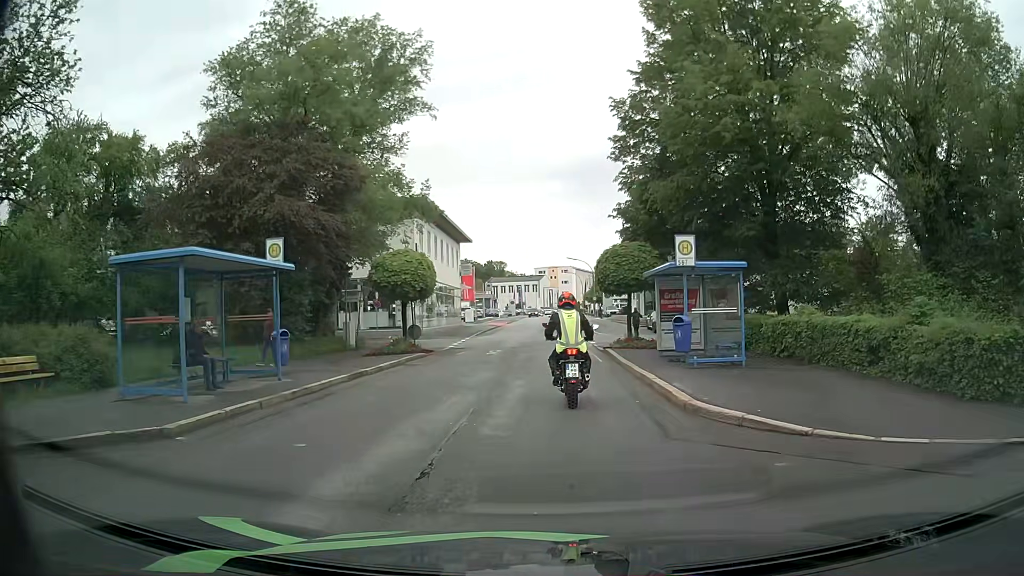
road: tertiary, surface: asphalt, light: Day
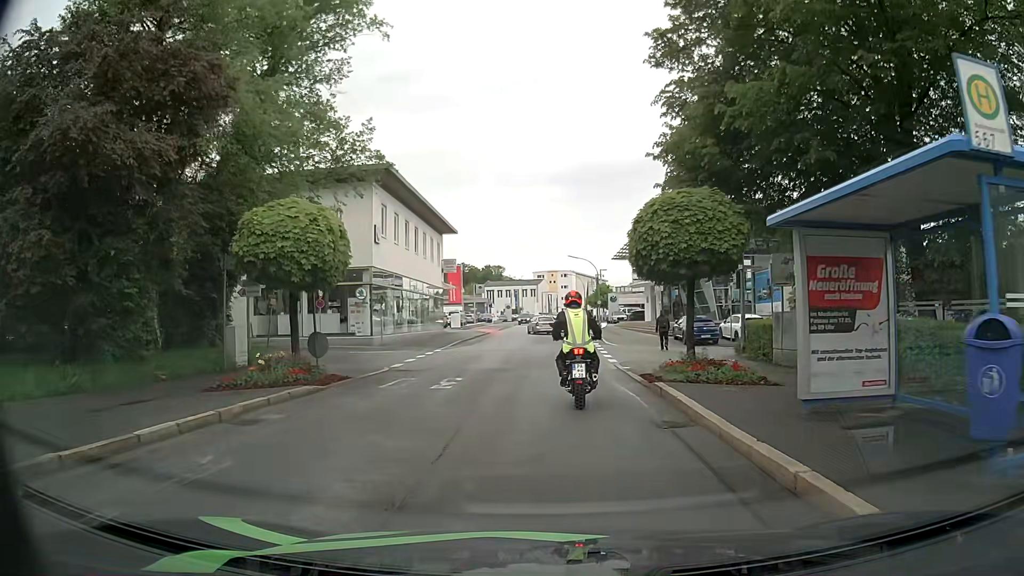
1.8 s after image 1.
(+0.2, +11.1) m; +1°
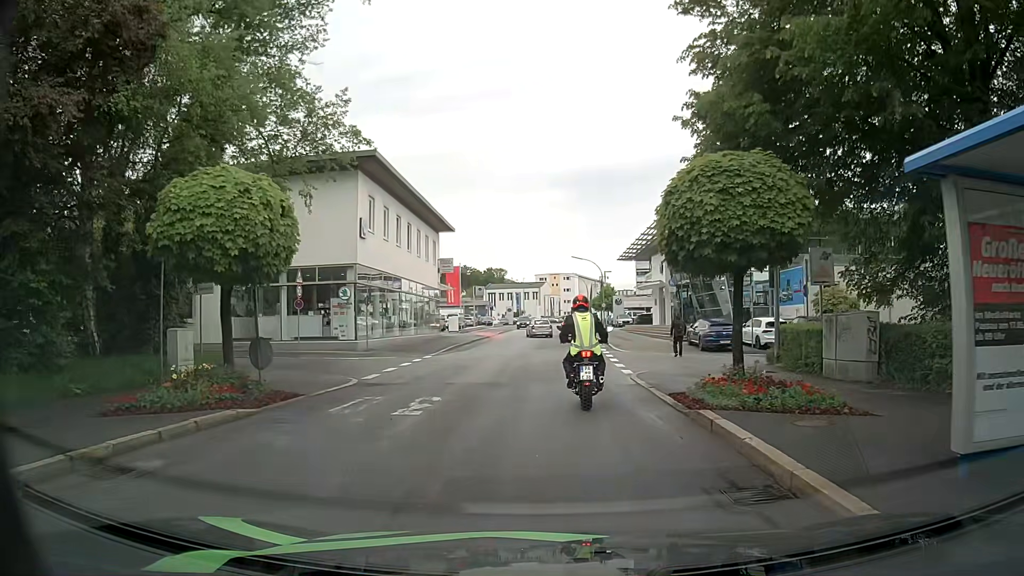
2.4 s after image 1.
(0.0, +3.4) m; +1°
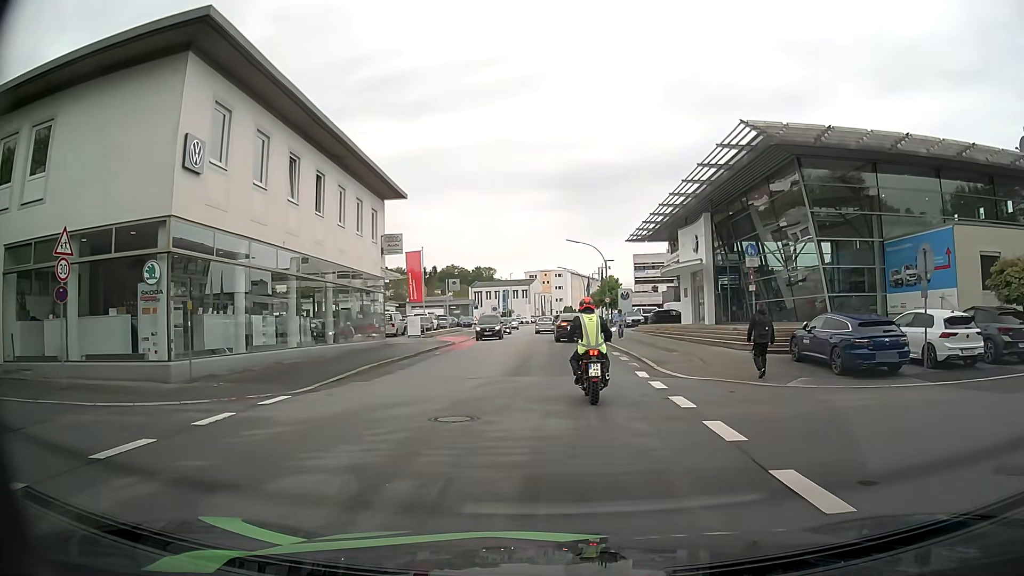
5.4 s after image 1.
(-0.1, +16.4) m; 0°
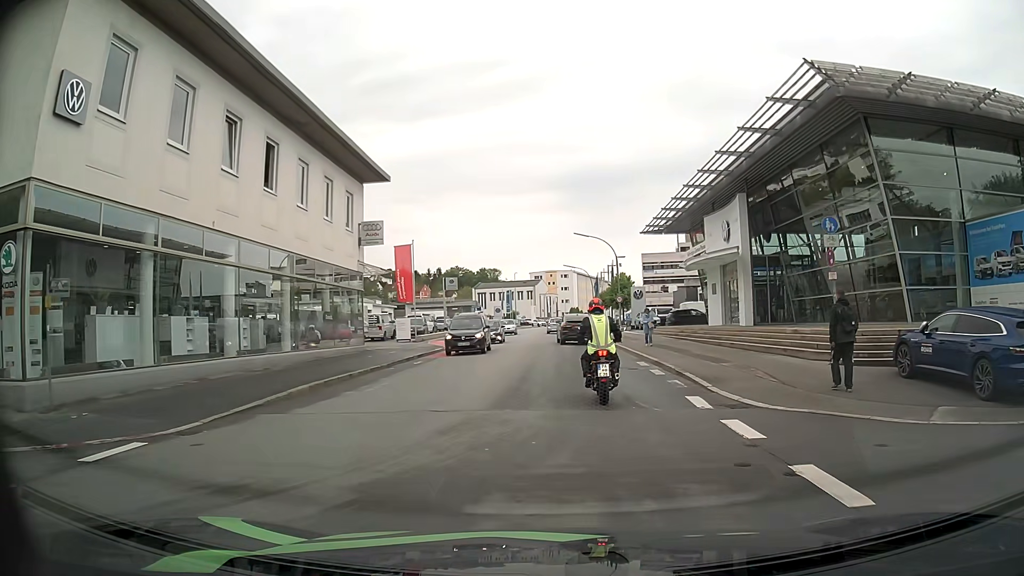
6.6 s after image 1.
(0.0, +6.0) m; 0°
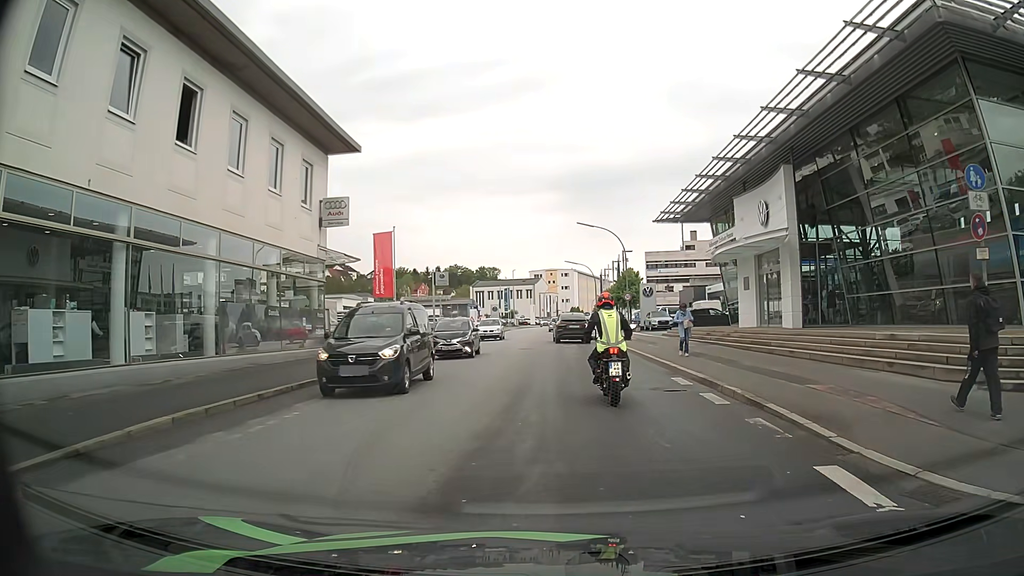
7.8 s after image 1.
(-0.1, +6.2) m; 0°
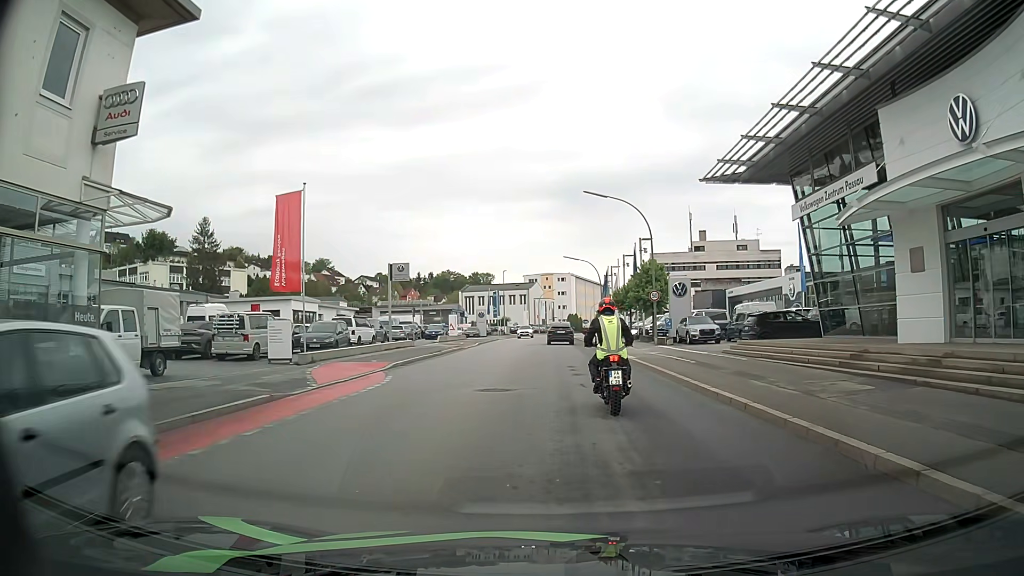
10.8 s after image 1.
(0.0, +15.7) m; 0°
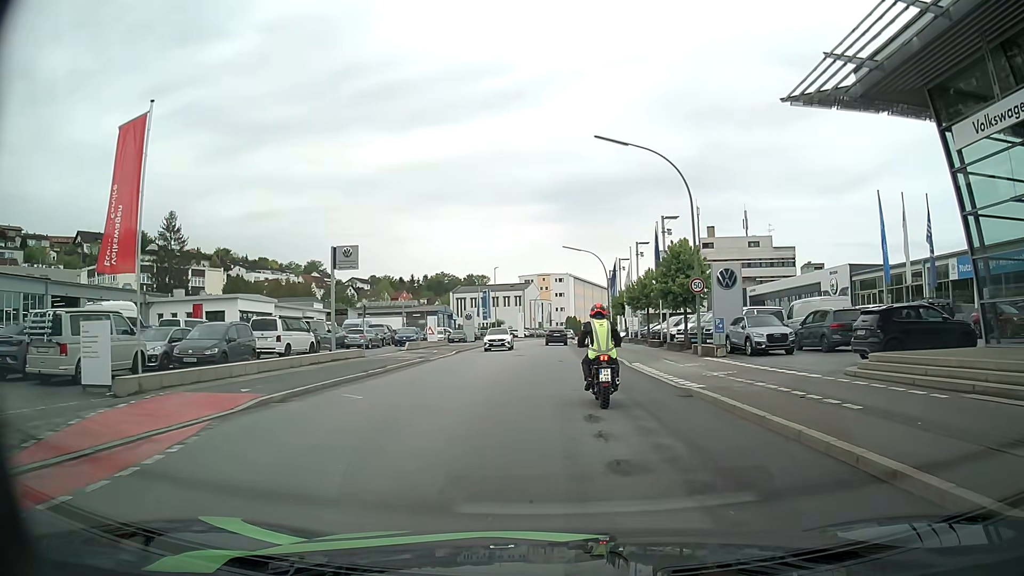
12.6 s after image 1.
(0.0, +12.0) m; 0°
(0, +10) (0, +20) (0, +30) (0, +40) (0, +50) (0, +60) (0, +70) (+1, +80) (+2, +90) (+3, +100) m
